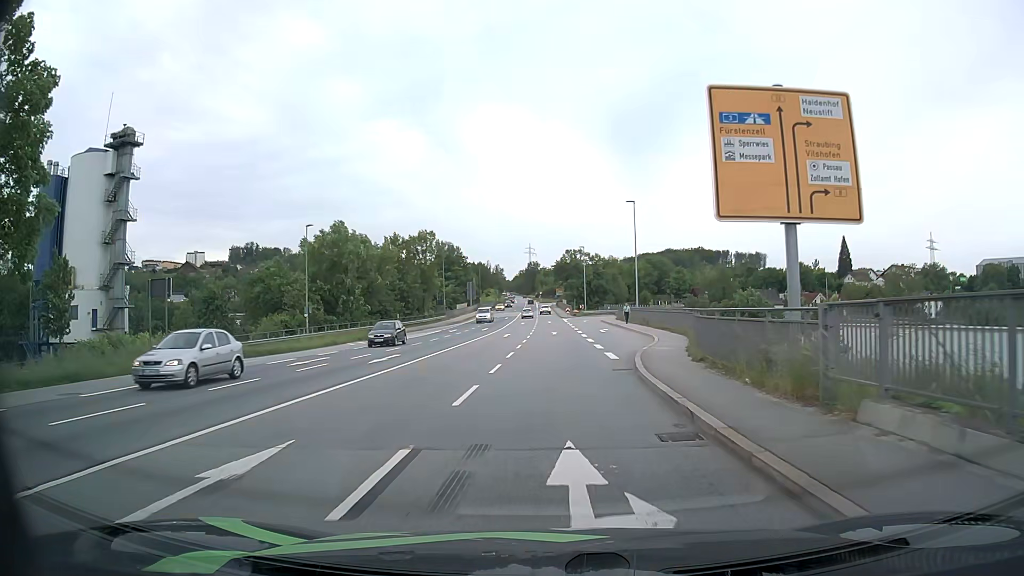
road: primary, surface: asphalt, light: Day
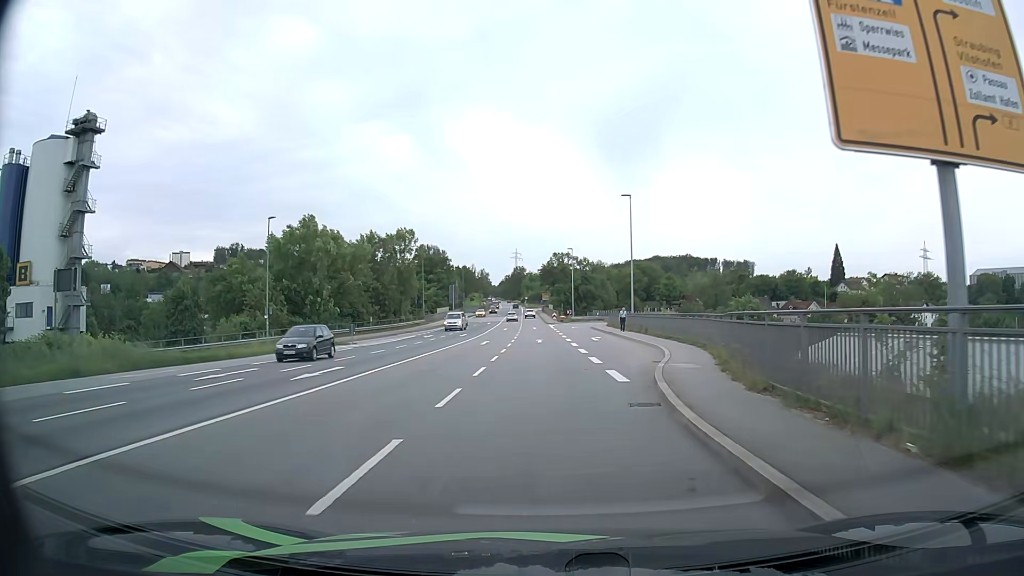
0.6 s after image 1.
(+0.1, +6.0) m; +1°
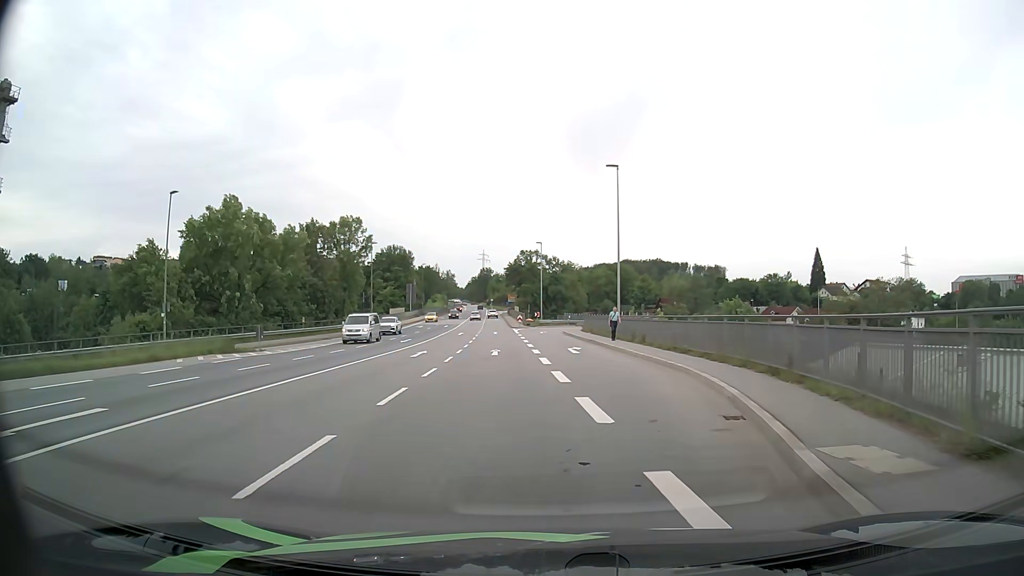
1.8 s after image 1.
(+0.3, +11.6) m; +3°
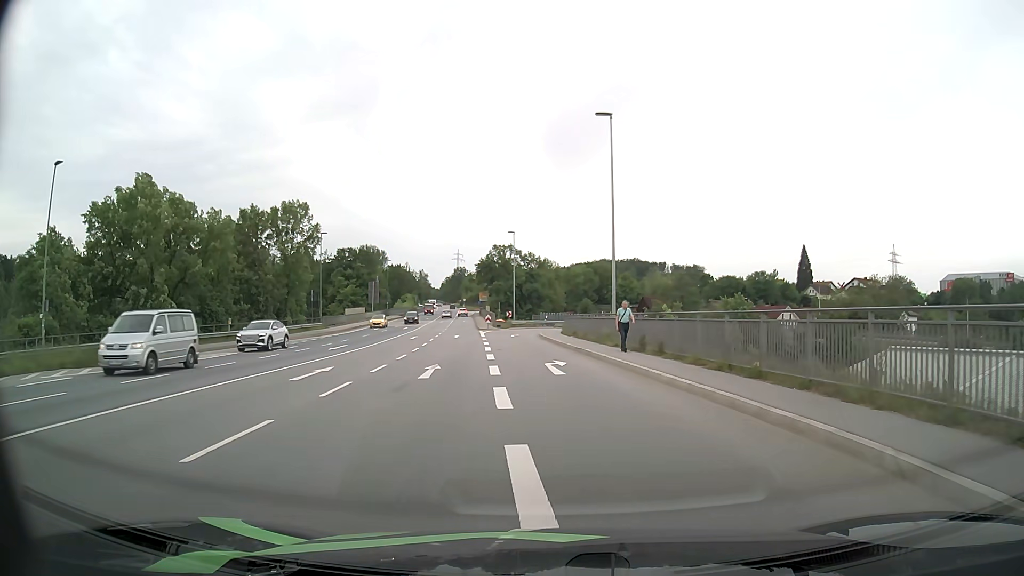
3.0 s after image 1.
(+0.3, +10.6) m; +2°
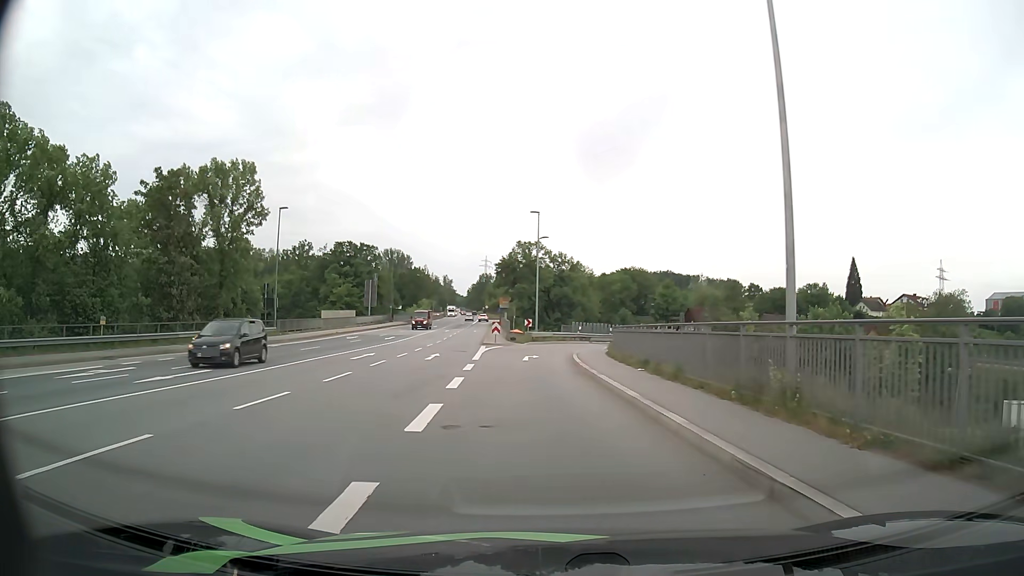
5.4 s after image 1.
(-0.2, +19.7) m; -2°
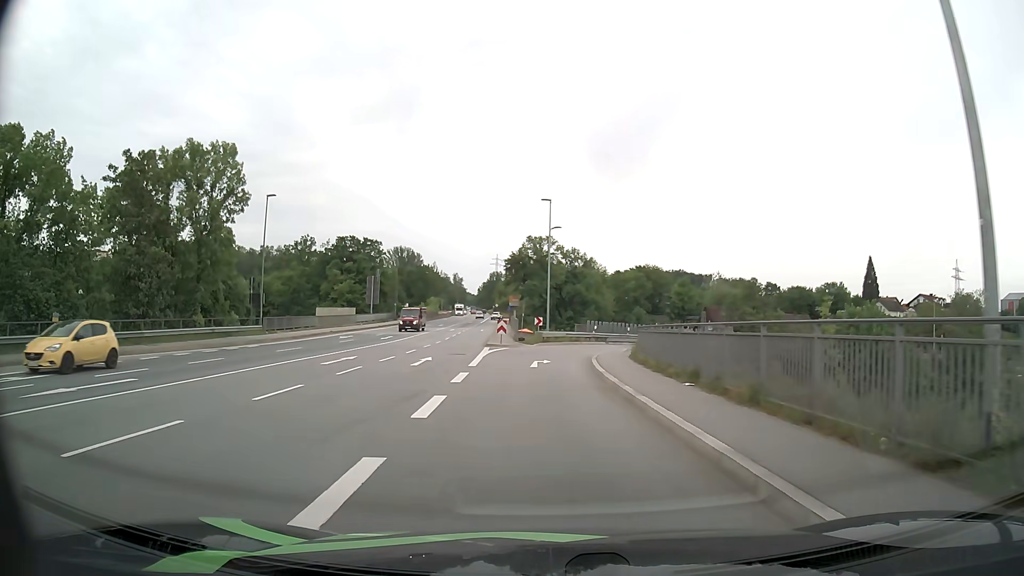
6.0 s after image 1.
(0.0, +5.0) m; -1°
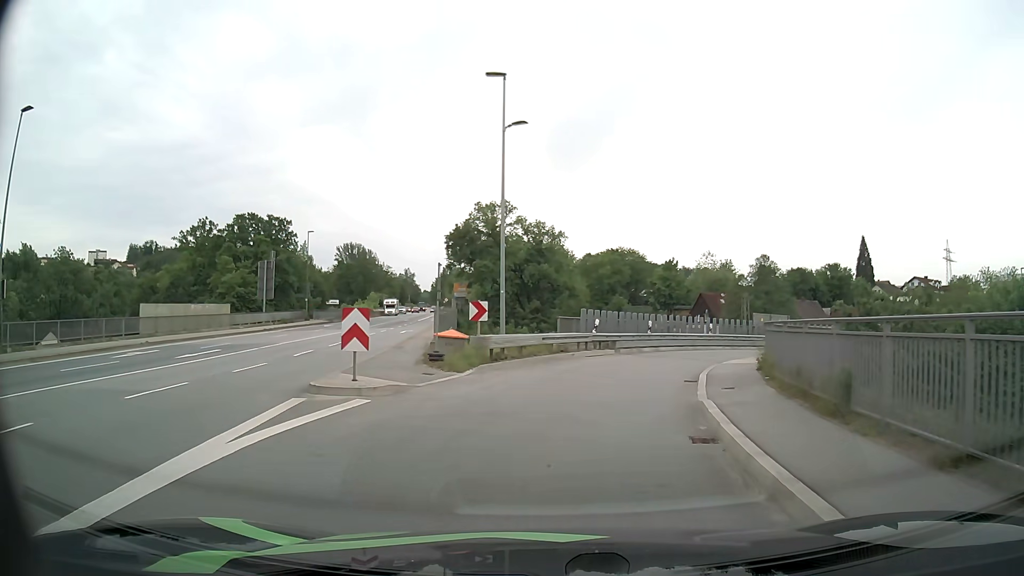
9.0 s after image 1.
(+0.1, +25.3) m; +4°
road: primary_link
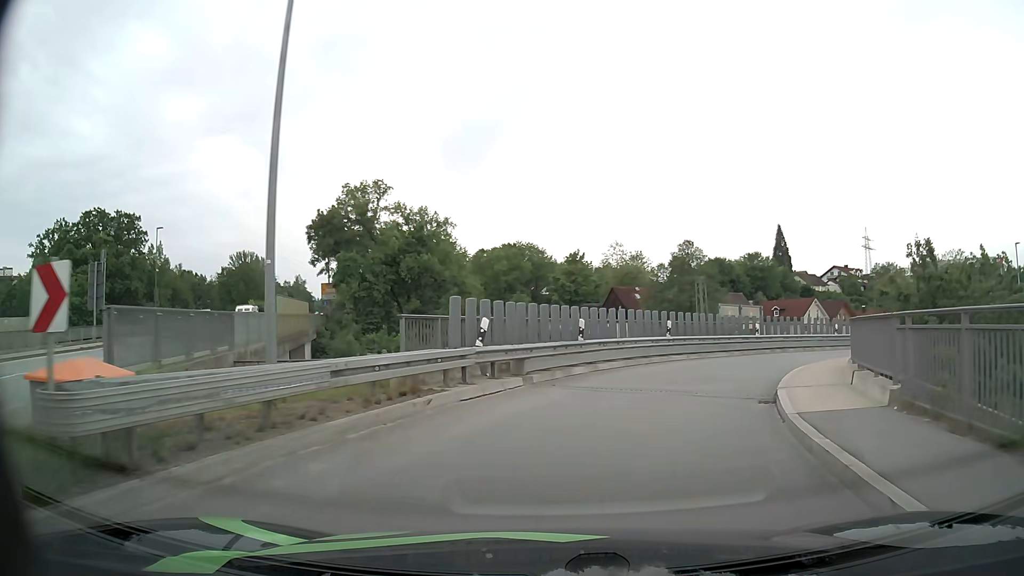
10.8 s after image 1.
(+0.7, +13.5) m; +8°
(+1, +10) (+4, +19) (+10, +27) (+18, +34) (+27, +38) (+37, +40) (+47, +39) (+56, +37) (+66, +34) (+75, +30) m
